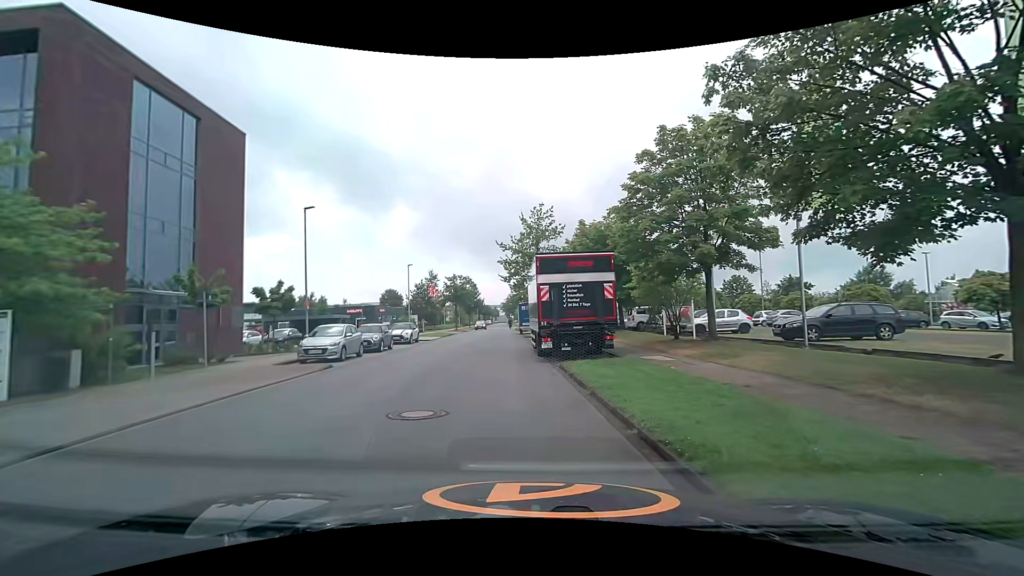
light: Day
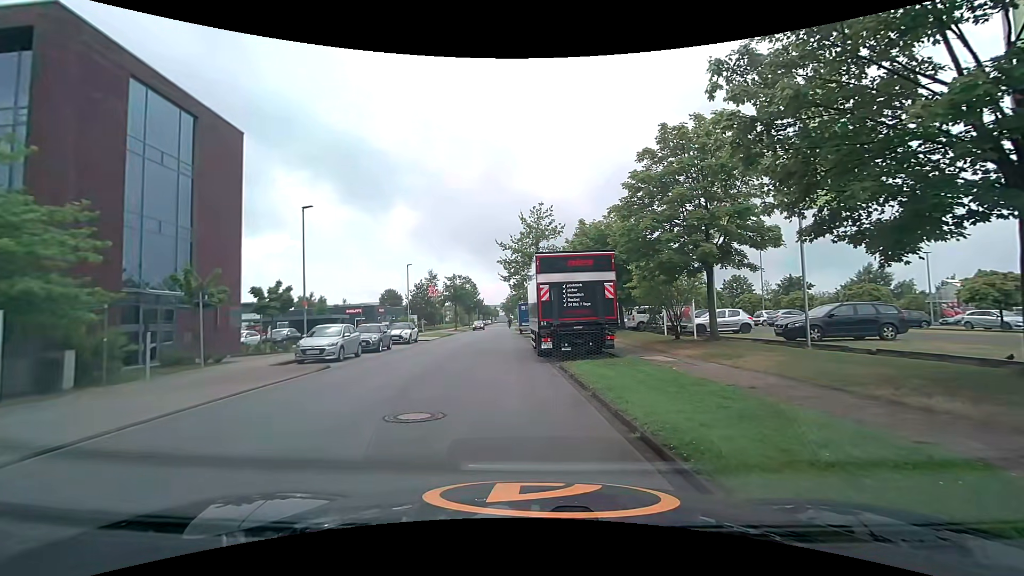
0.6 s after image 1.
(0.0, +0.2) m; 0°
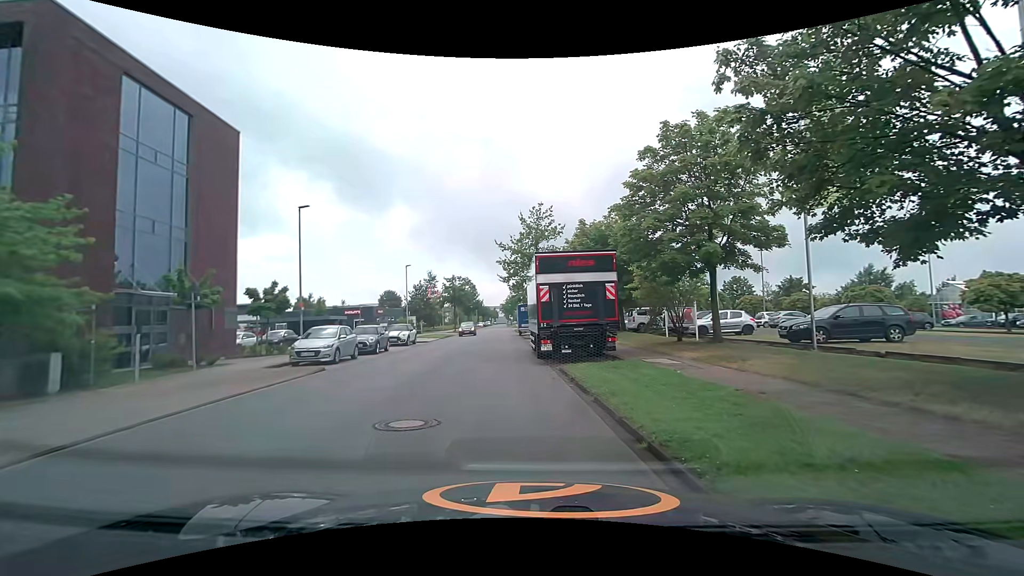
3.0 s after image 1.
(0.0, +0.4) m; 0°
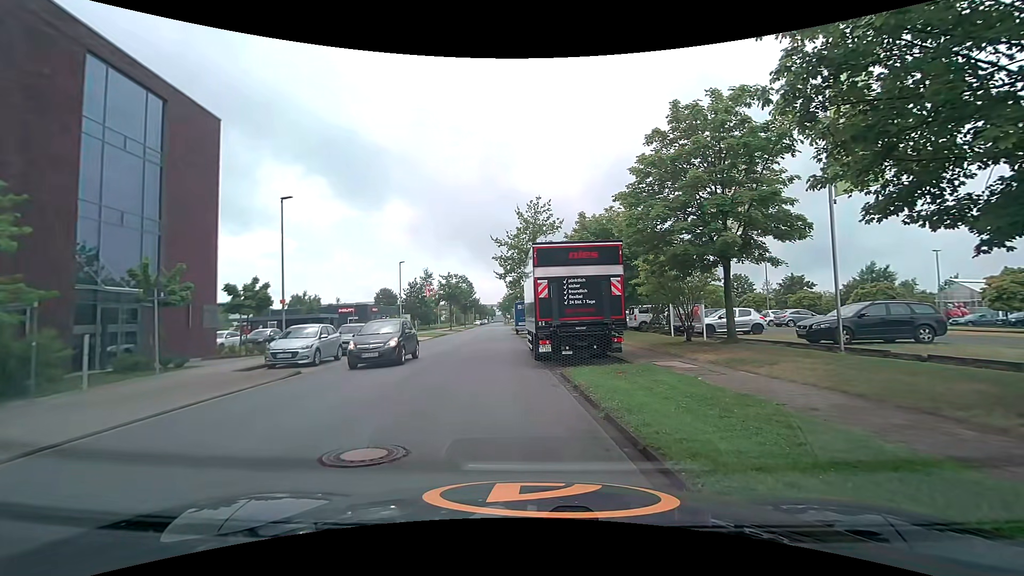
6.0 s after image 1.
(0.0, +1.6) m; 0°
